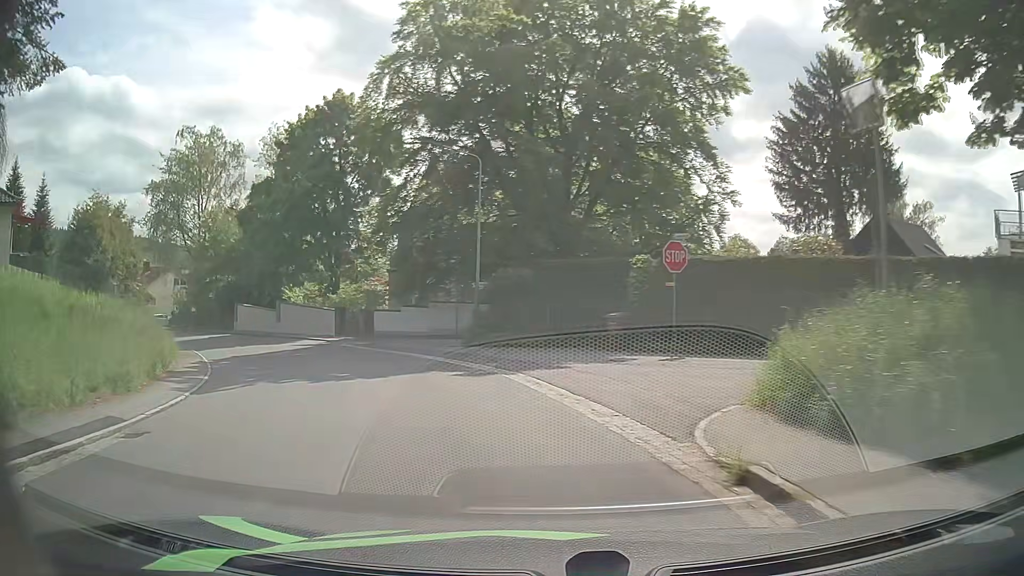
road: tertiary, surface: asphalt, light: Day
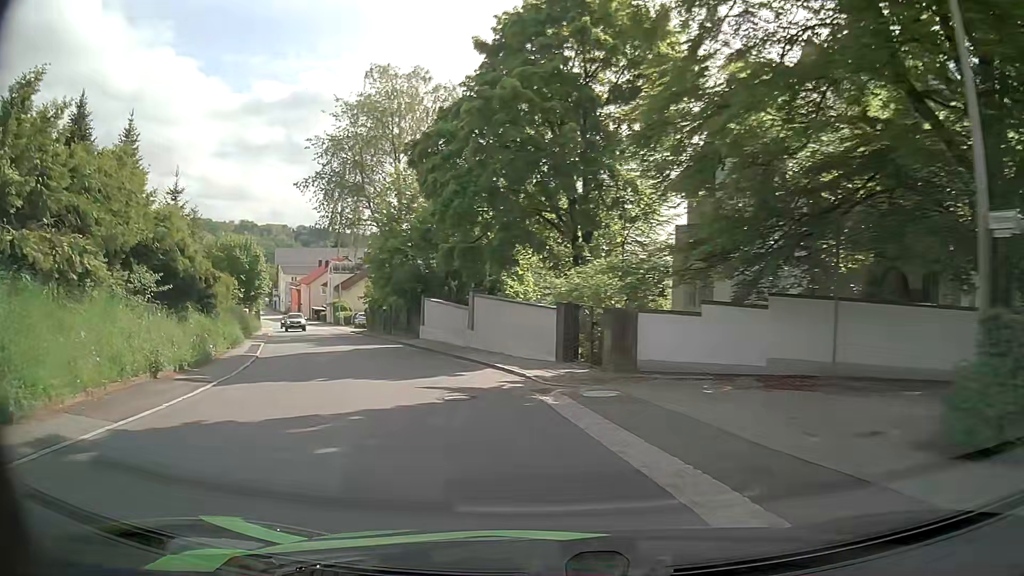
(-4.2, +18.8) m; -25°
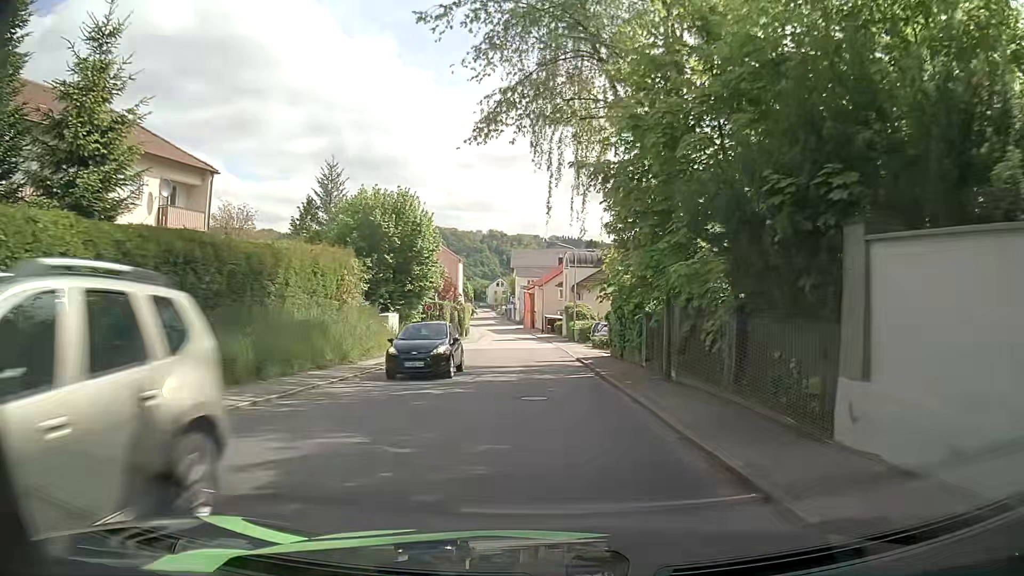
(-5.8, +26.0) m; -21°
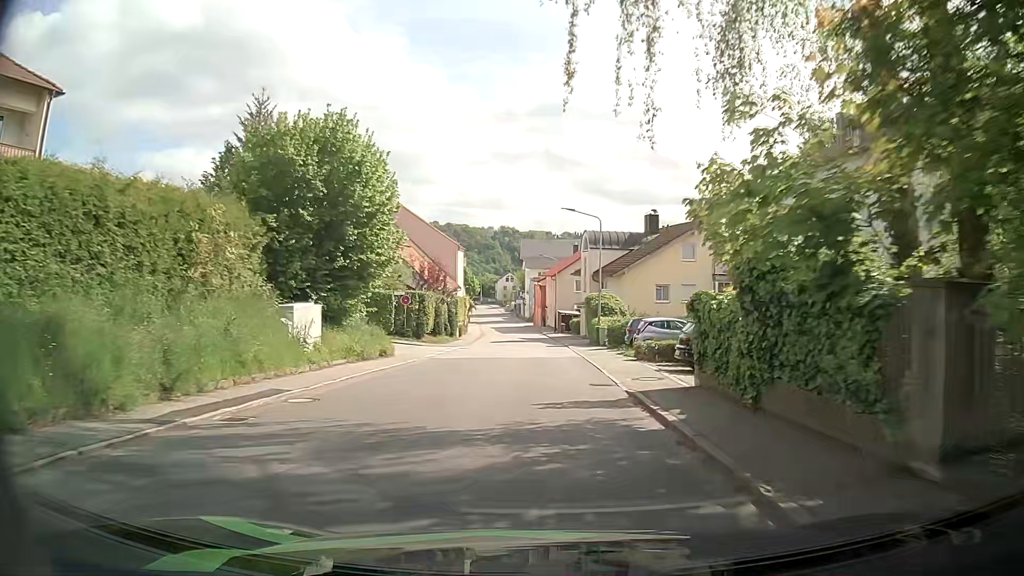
(-0.2, +13.9) m; -2°
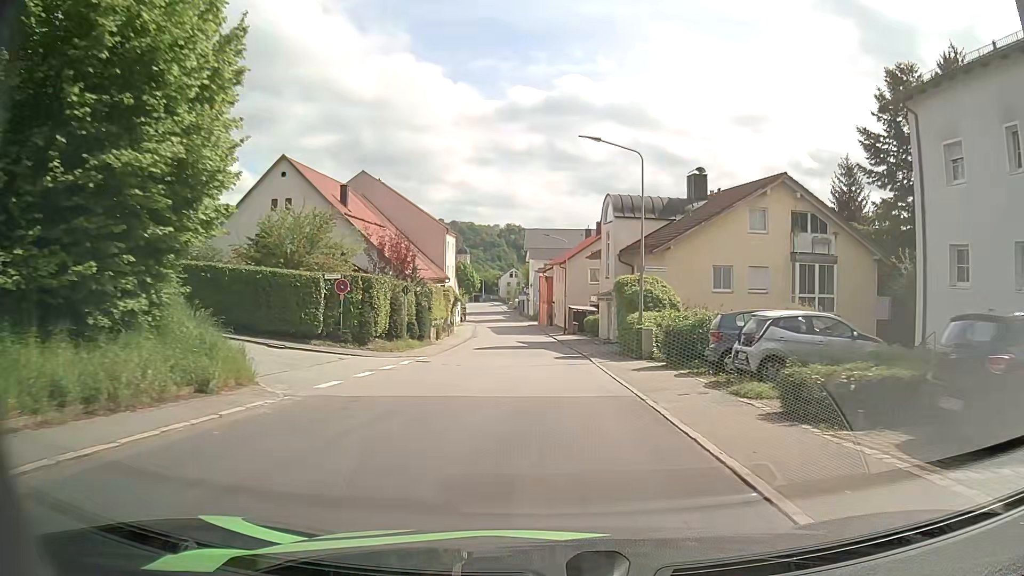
(-0.1, +14.8) m; 0°
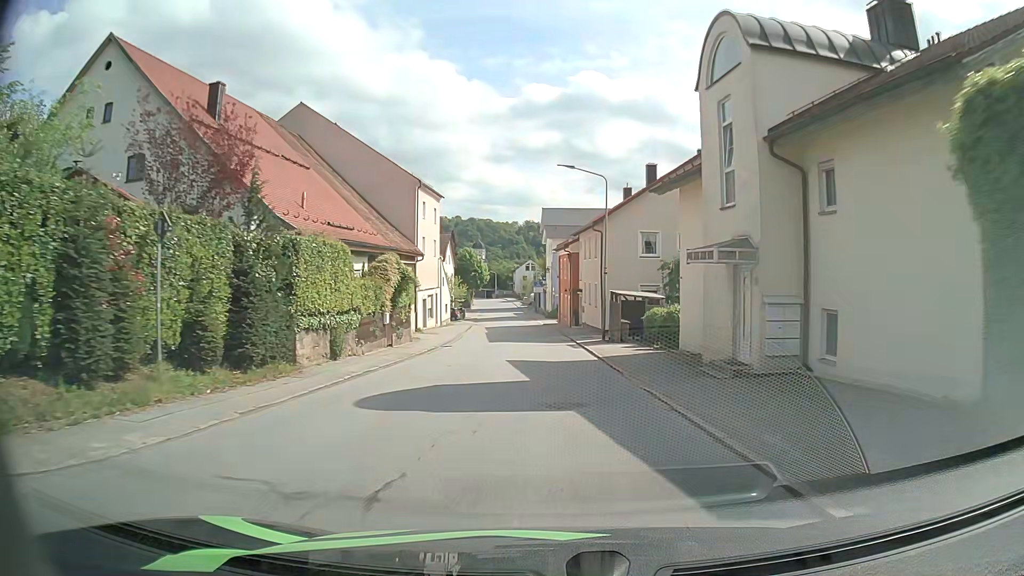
(-0.2, +23.5) m; -2°
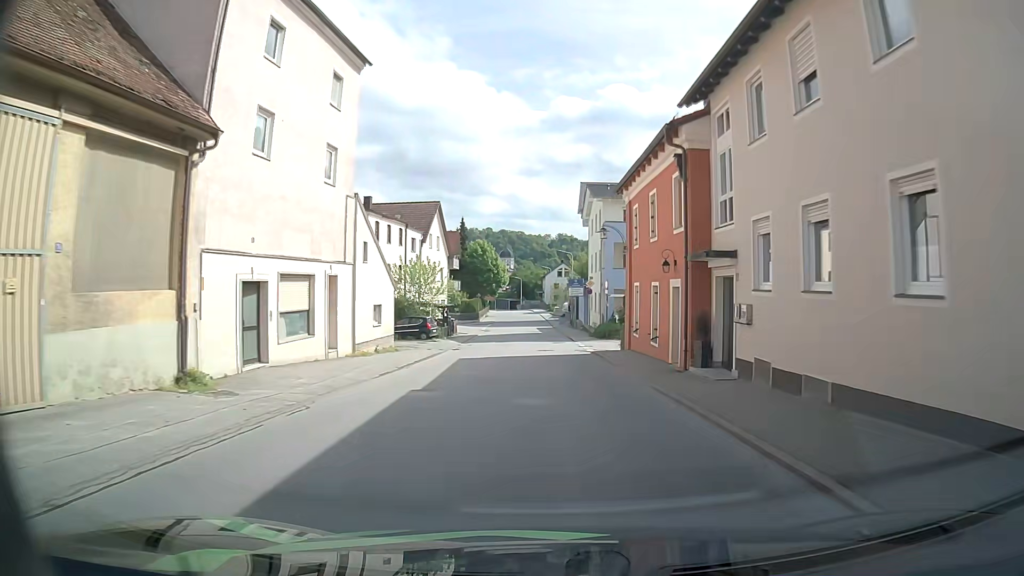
(-0.9, +32.9) m; -3°
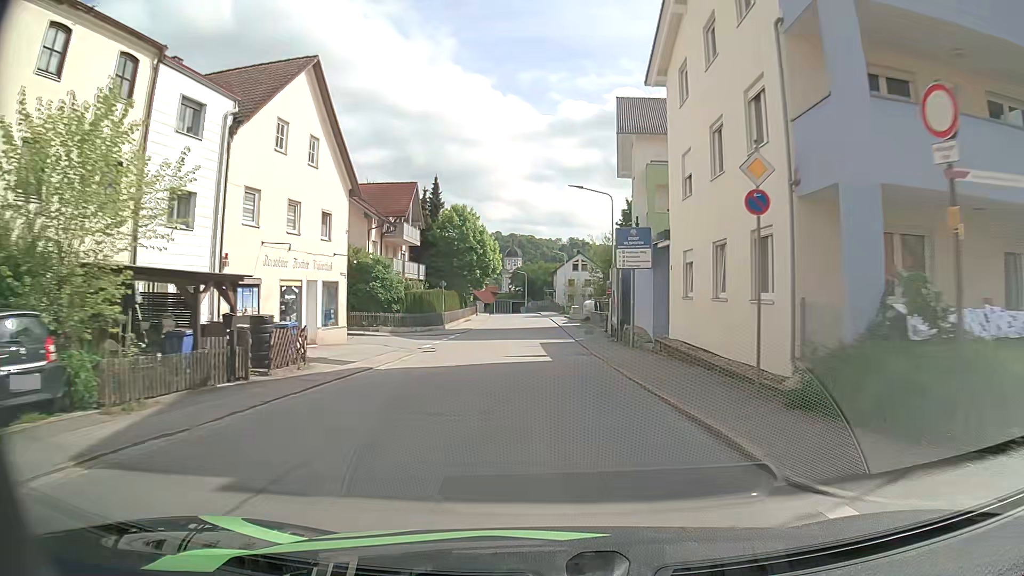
(0.0, +34.4) m; 0°
